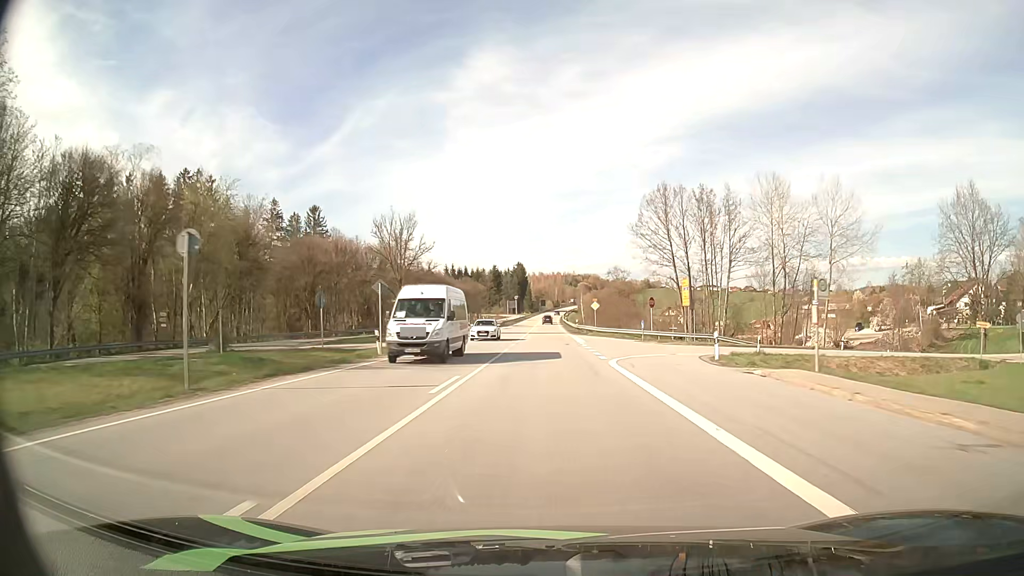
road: primary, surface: asphalt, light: Day
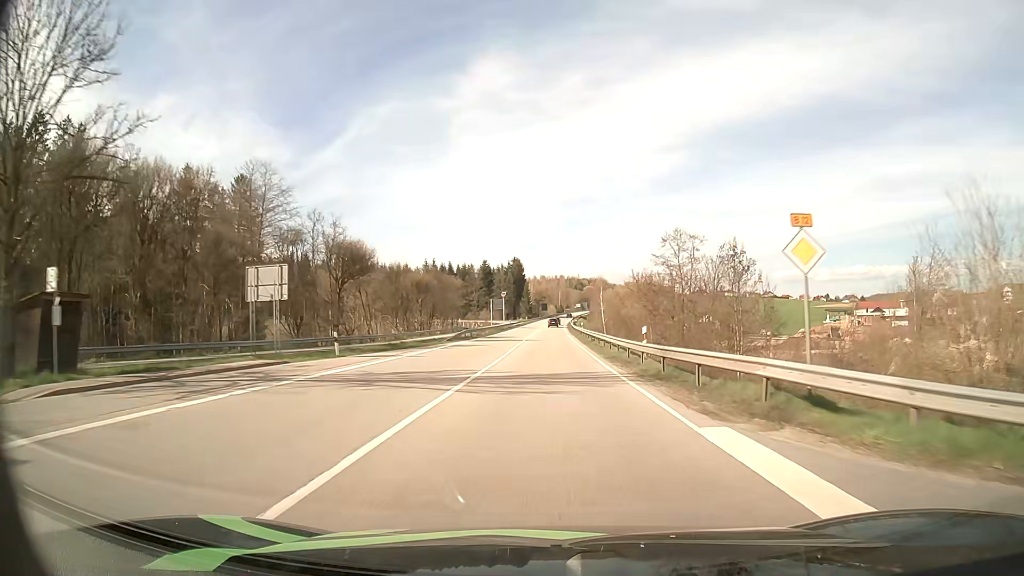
(-0.1, +50.9) m; 0°
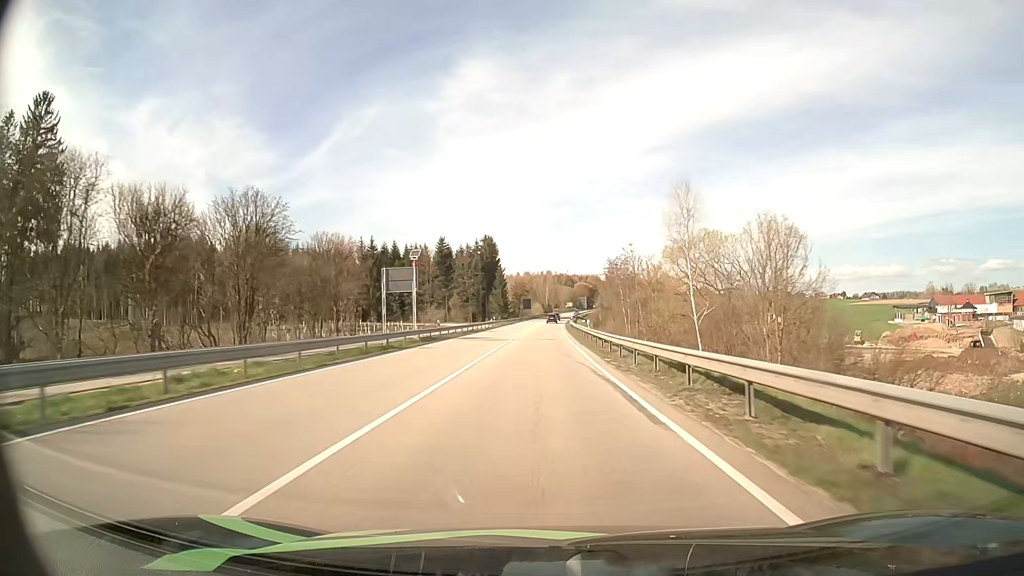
(+0.4, +65.9) m; +1°
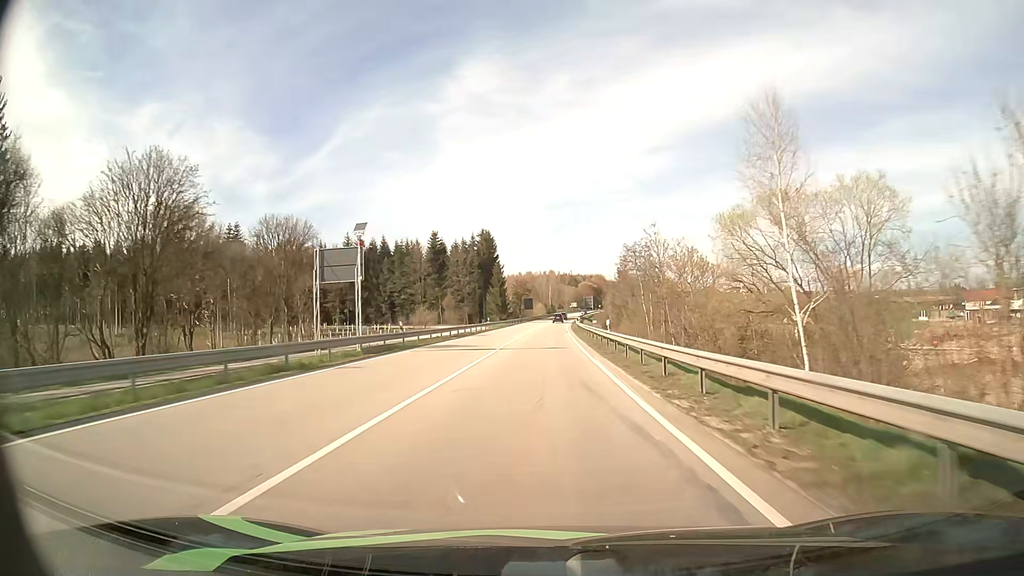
(0.0, +13.2) m; 0°
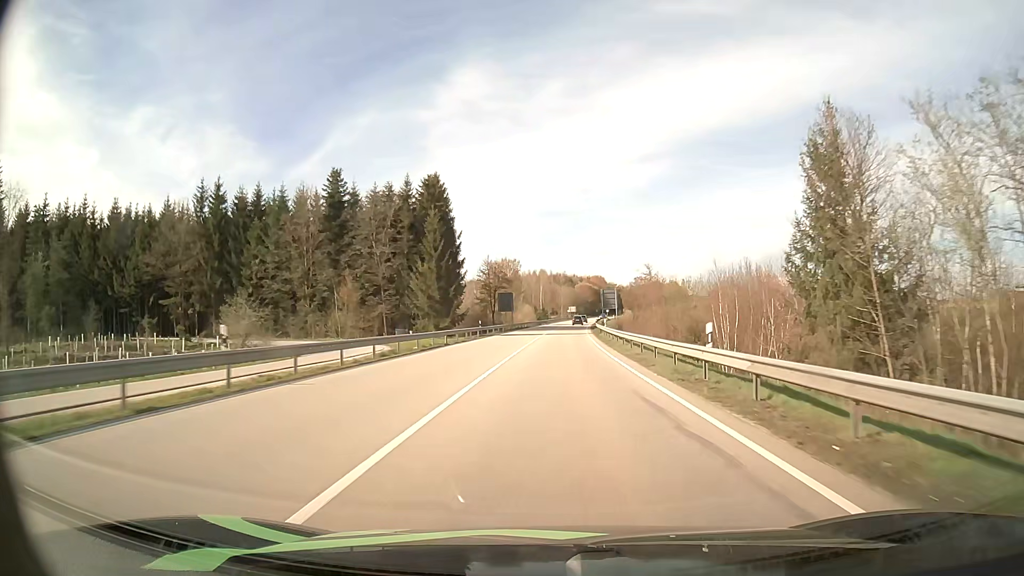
(-0.5, +65.4) m; +1°
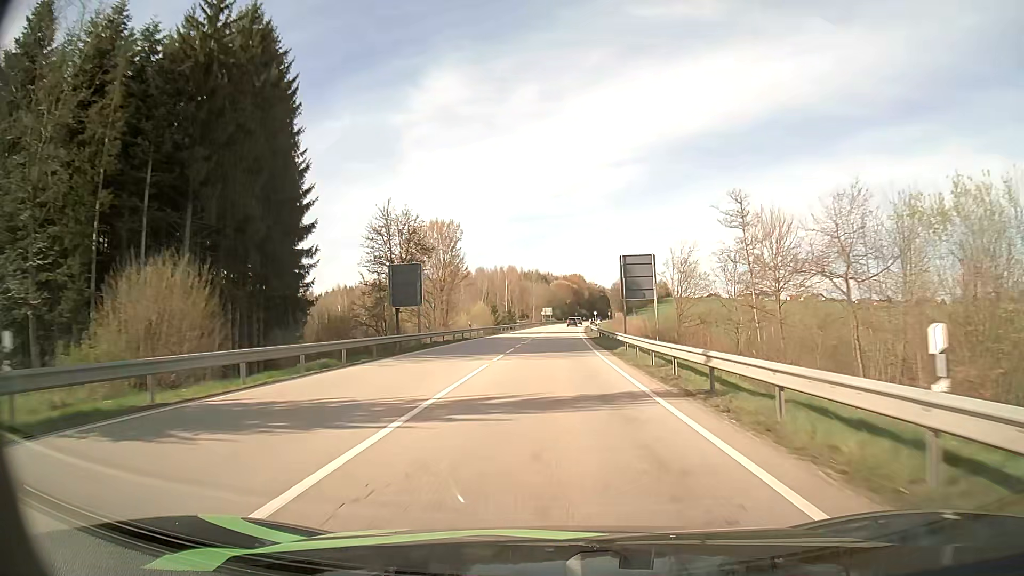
(+1.3, +50.5) m; +2°
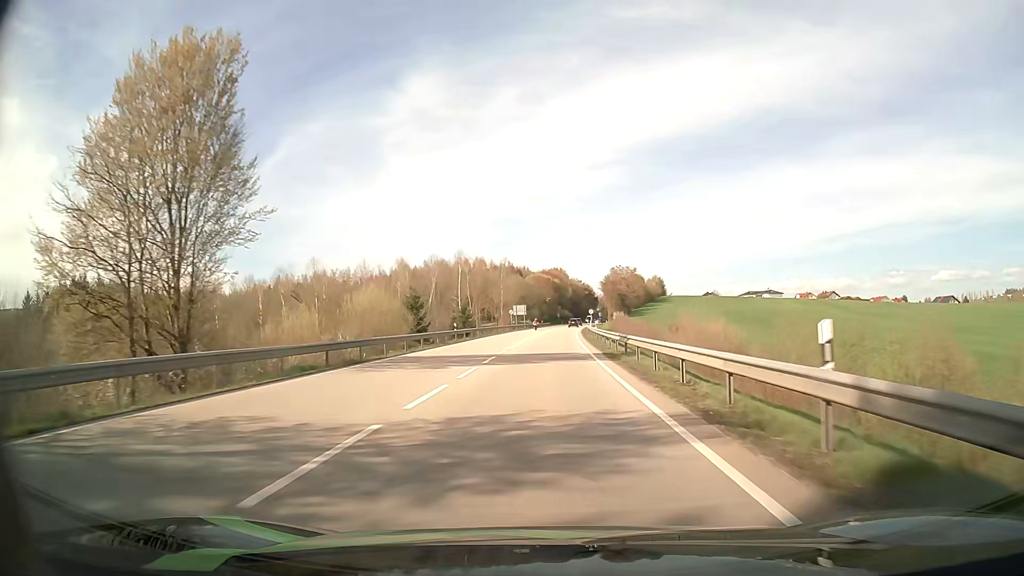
(+0.9, +48.7) m; +2°
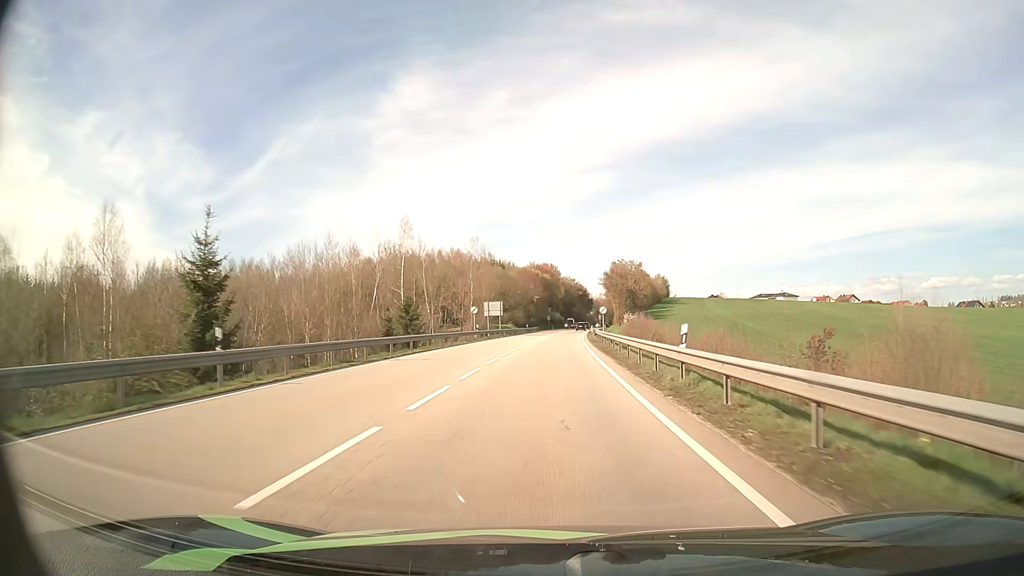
(+0.4, +36.0) m; +1°
(0, +10) (0, +20) (0, +30) (+1, +40) (+1, +50) (+1, +60) (+2, +70) (+2, +80) (+3, +90) (+3, +100) m
